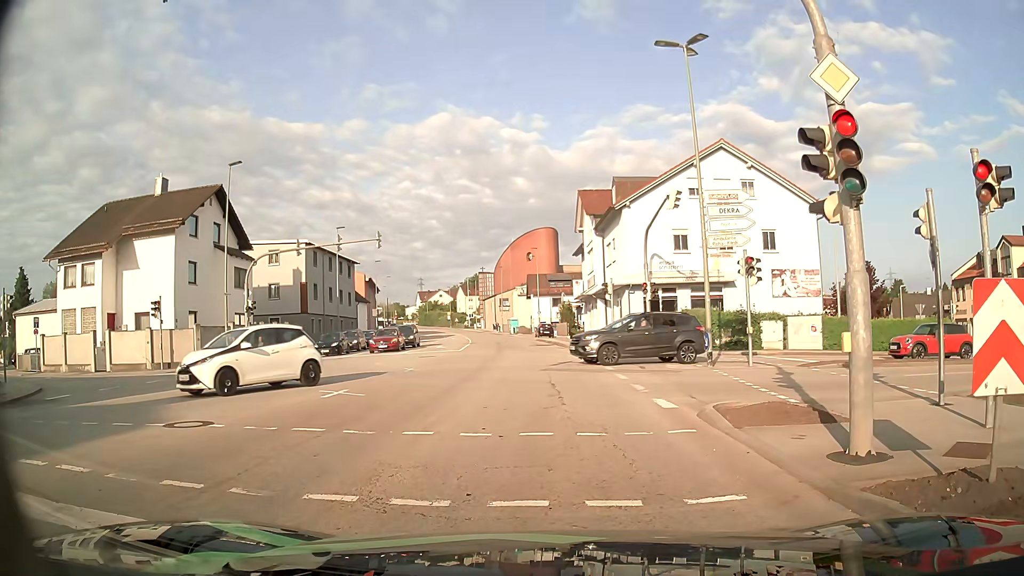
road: tertiary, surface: asphalt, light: Day
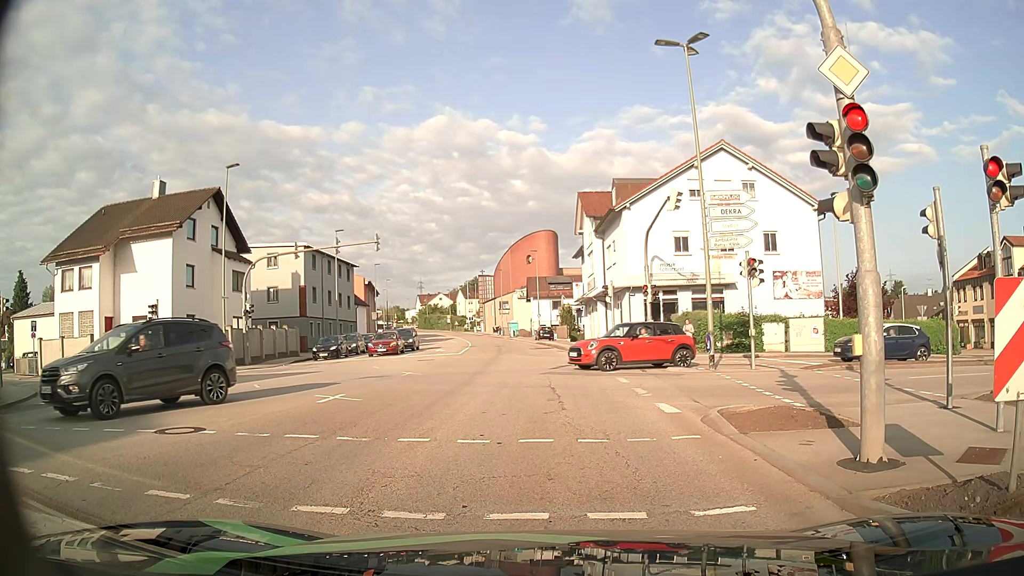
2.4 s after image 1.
(0.0, +0.4) m; 0°
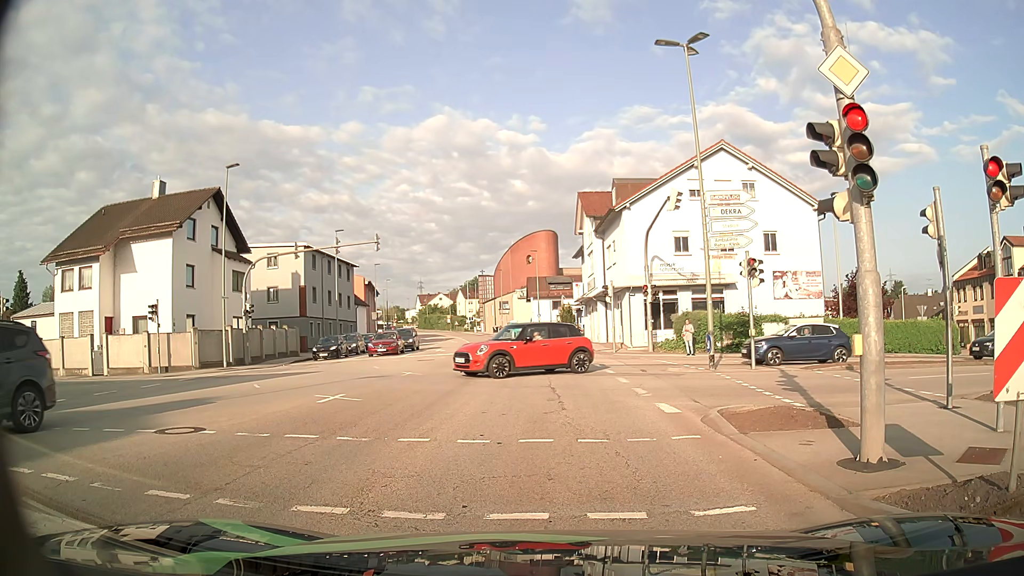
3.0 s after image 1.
(0.0, 0.0) m; 0°
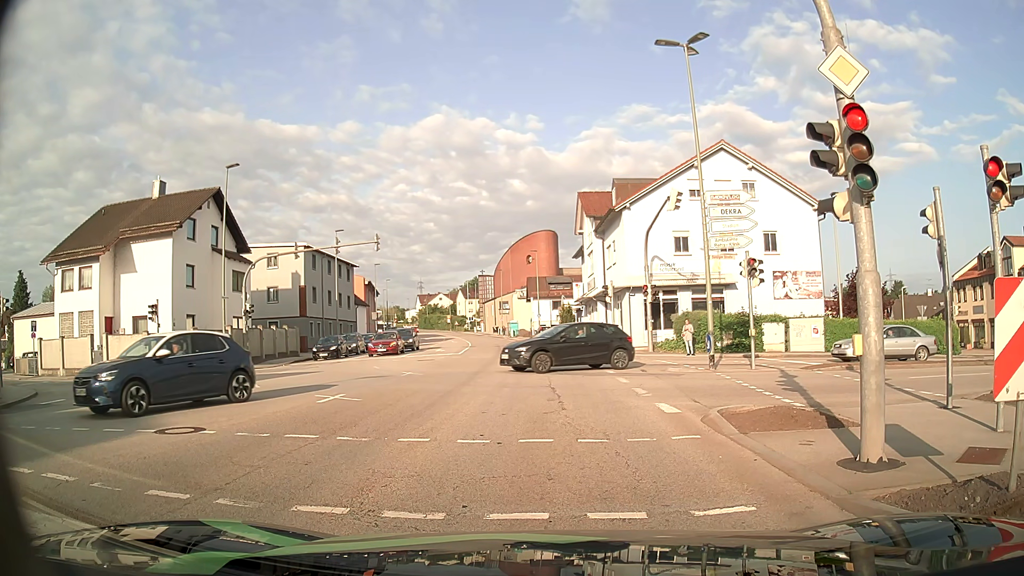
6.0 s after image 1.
(0.0, 0.0) m; 0°
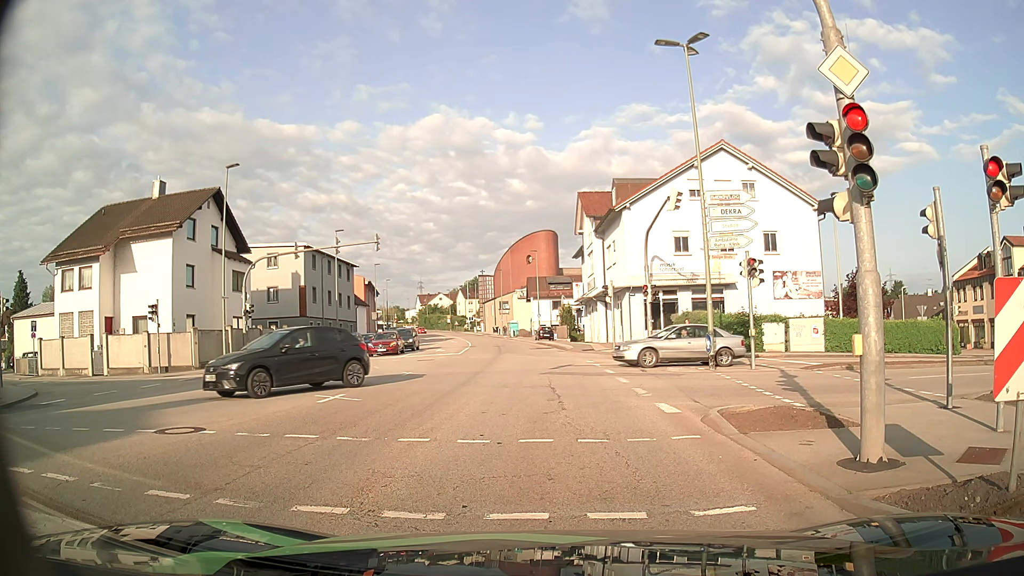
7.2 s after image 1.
(0.0, 0.0) m; 0°
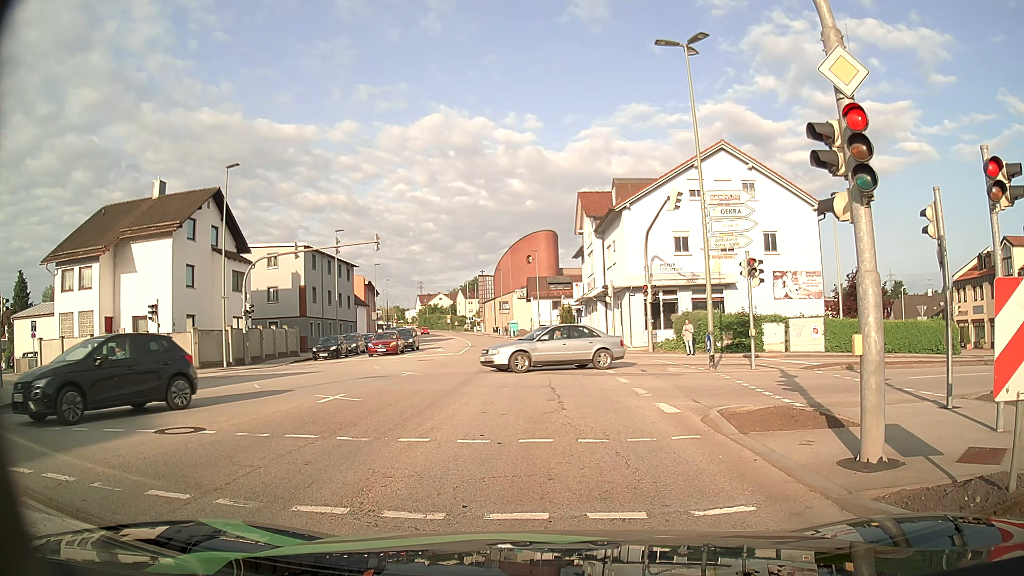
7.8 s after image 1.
(0.0, 0.0) m; 0°
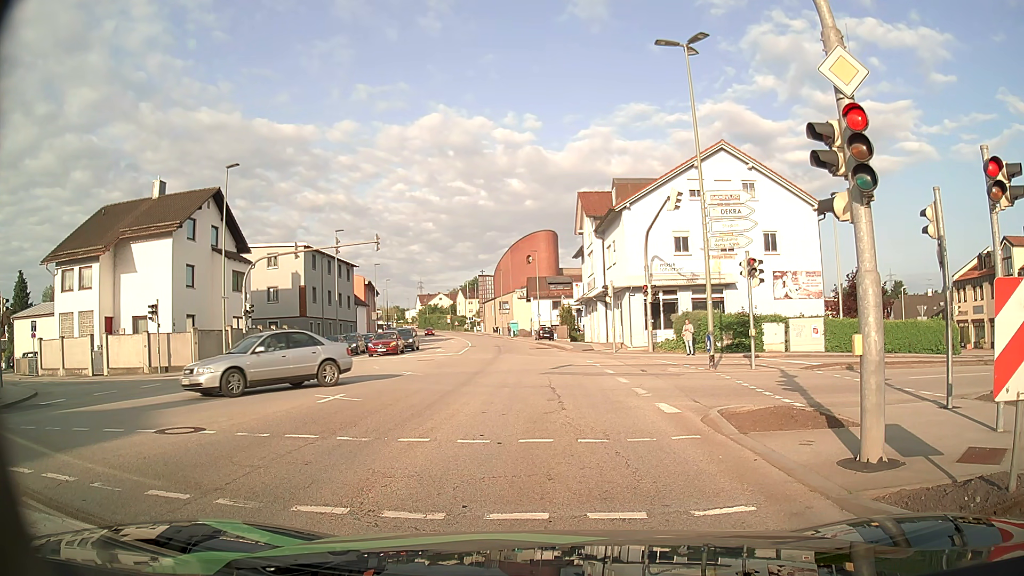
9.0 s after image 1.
(0.0, 0.0) m; 0°
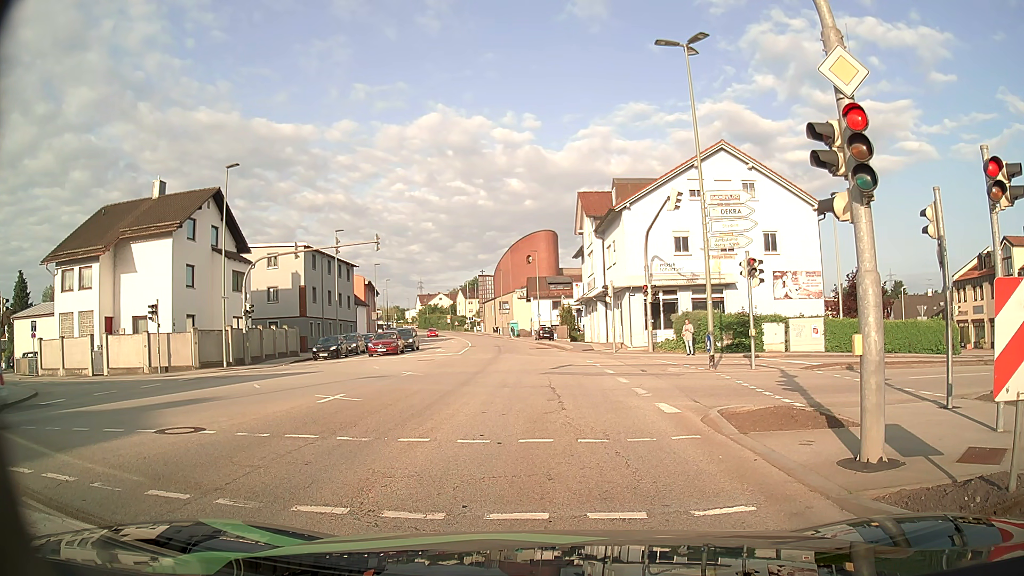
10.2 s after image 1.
(0.0, 0.0) m; 0°
(0, +10) (0, +20) (0, +30) (-1, +40) (-2, +50) (-3, +60) (-4, +70) (-5, +80) (-7, +90) (-8, +99) m
